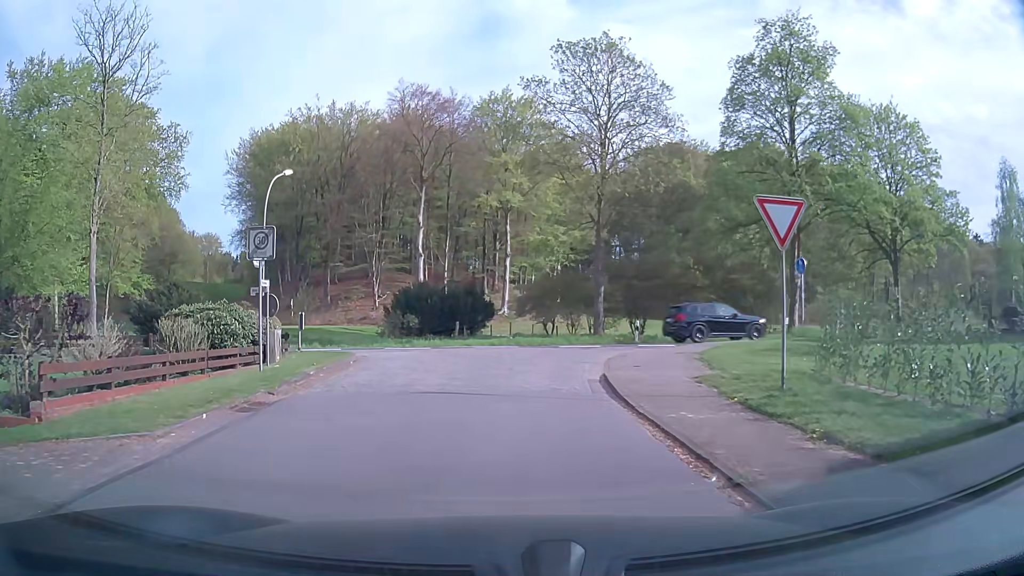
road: residential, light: Day
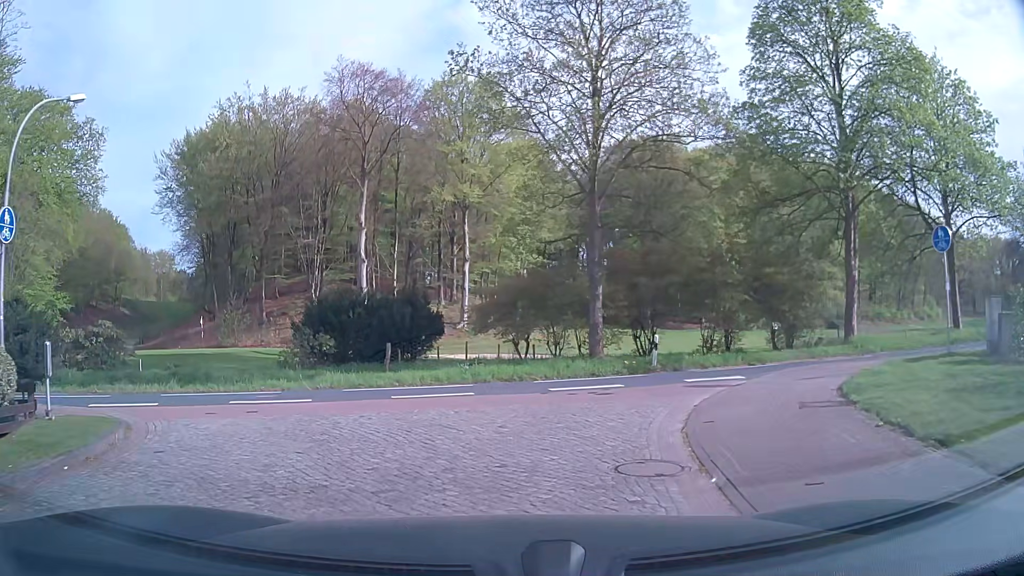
(+0.2, +10.7) m; +3°
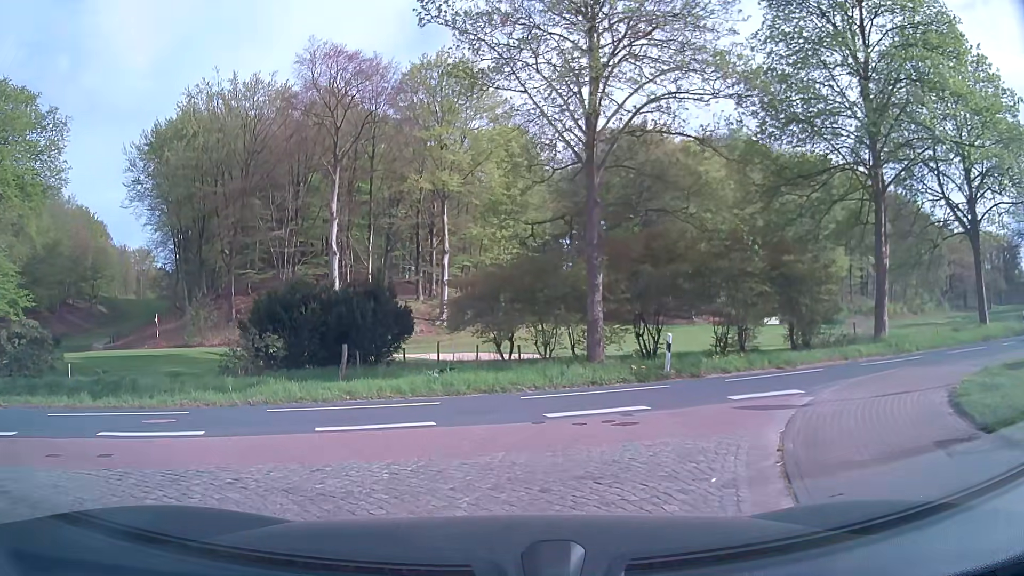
(0.0, +3.9) m; -1°
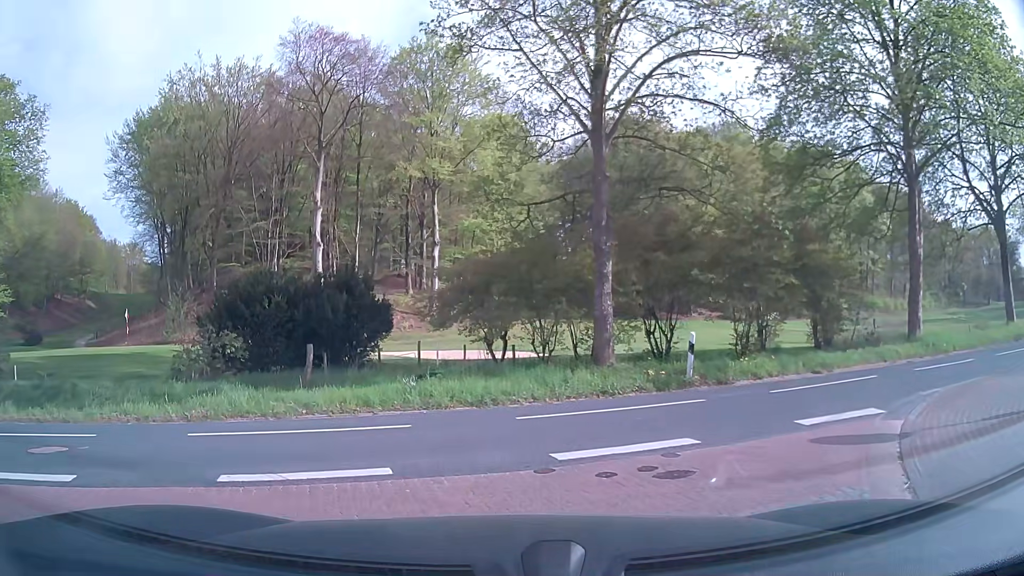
(+0.1, +2.7) m; +3°
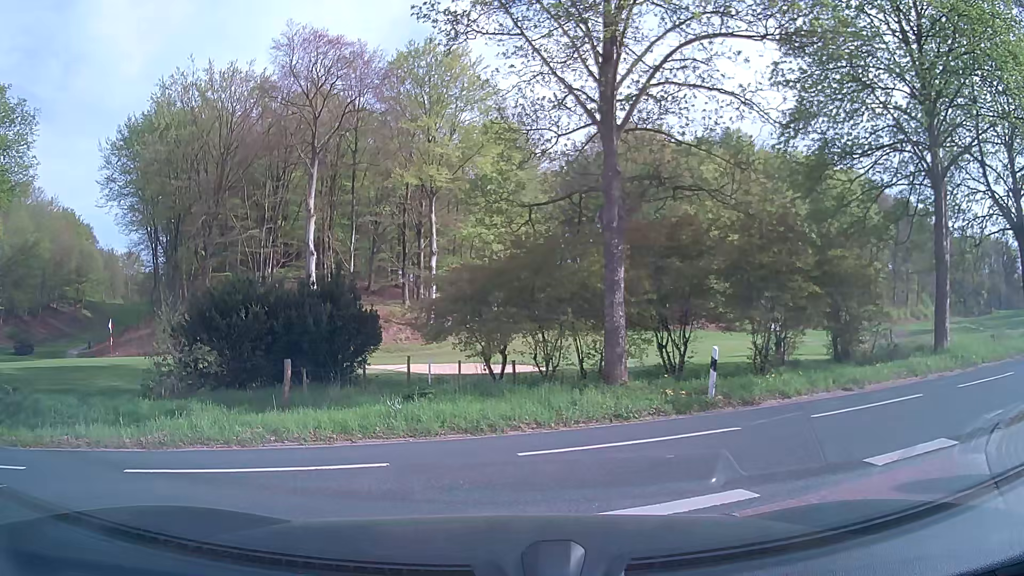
(0.0, +1.7) m; +2°
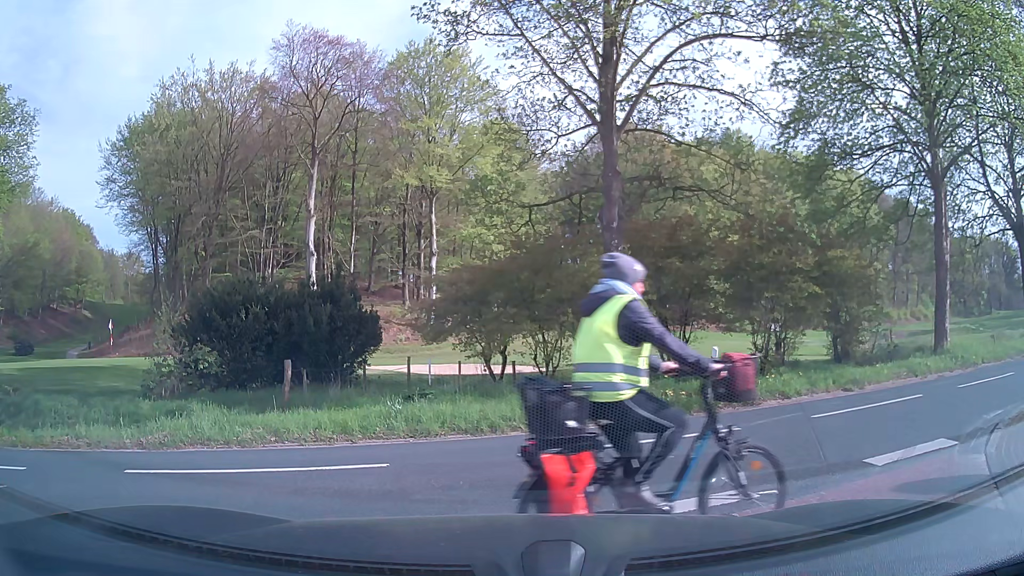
(0.0, 0.0) m; 0°
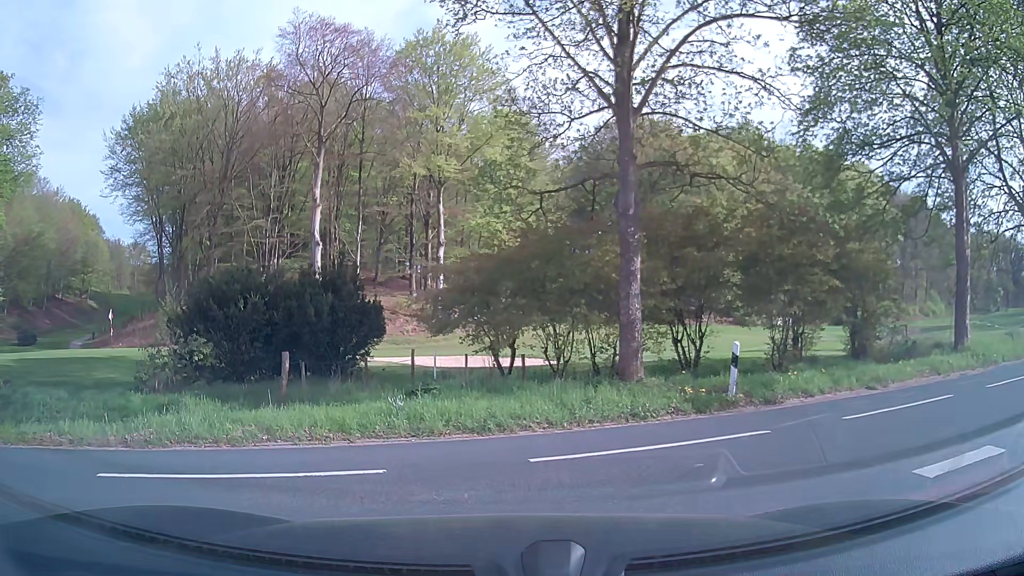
(0.0, +0.7) m; 0°
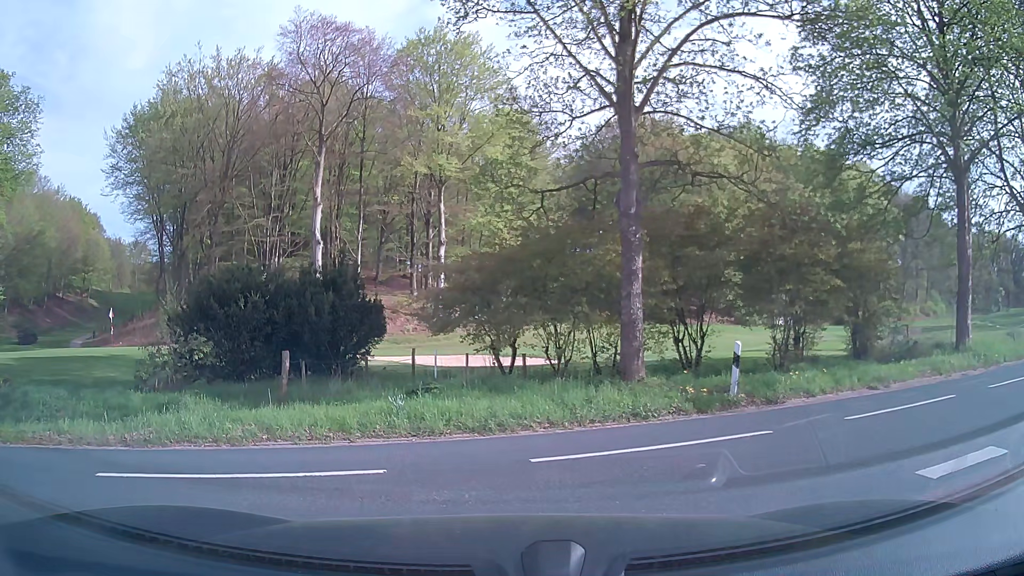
(0.0, +0.1) m; 0°
